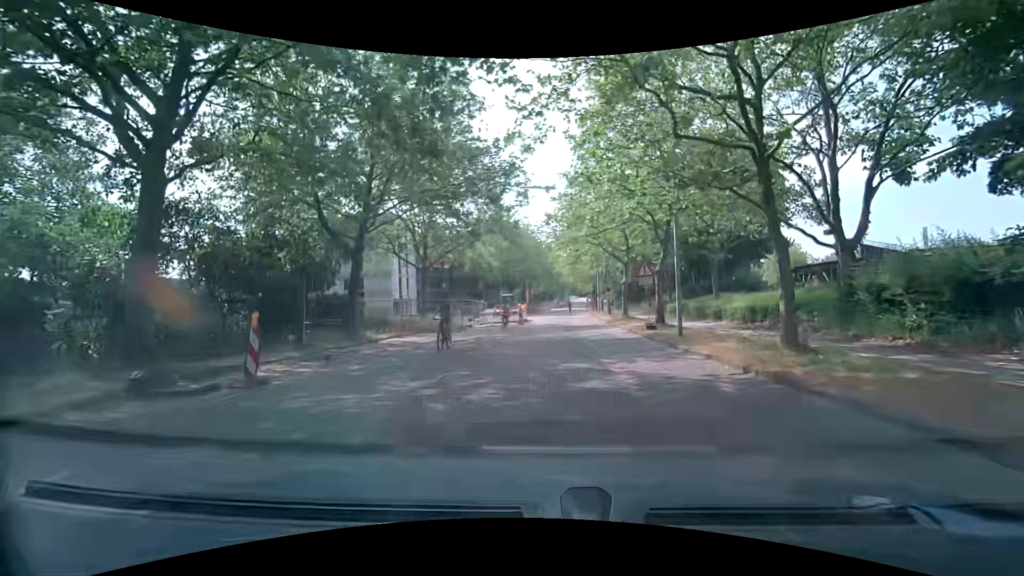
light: Day
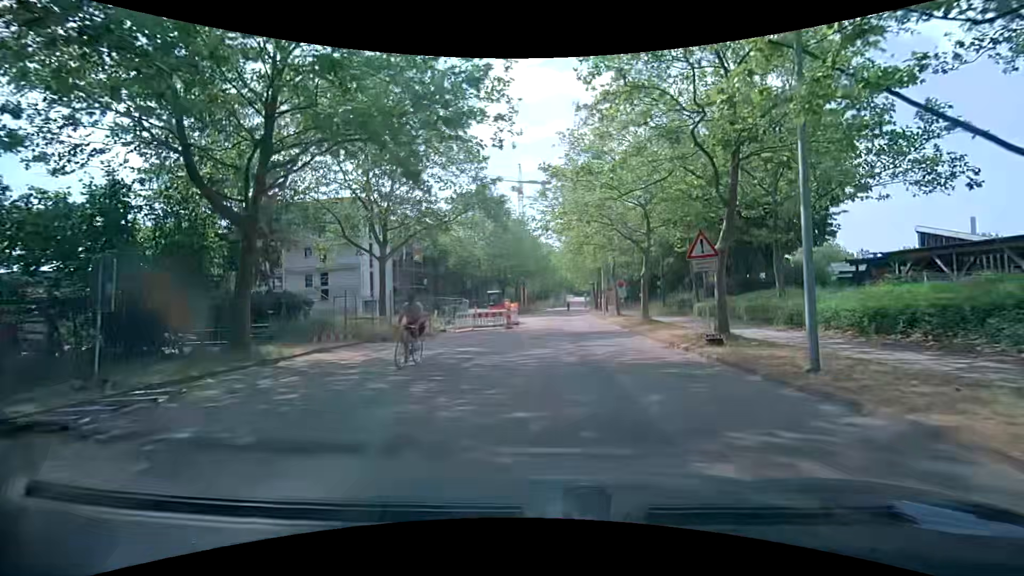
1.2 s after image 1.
(0.0, +8.1) m; +2°
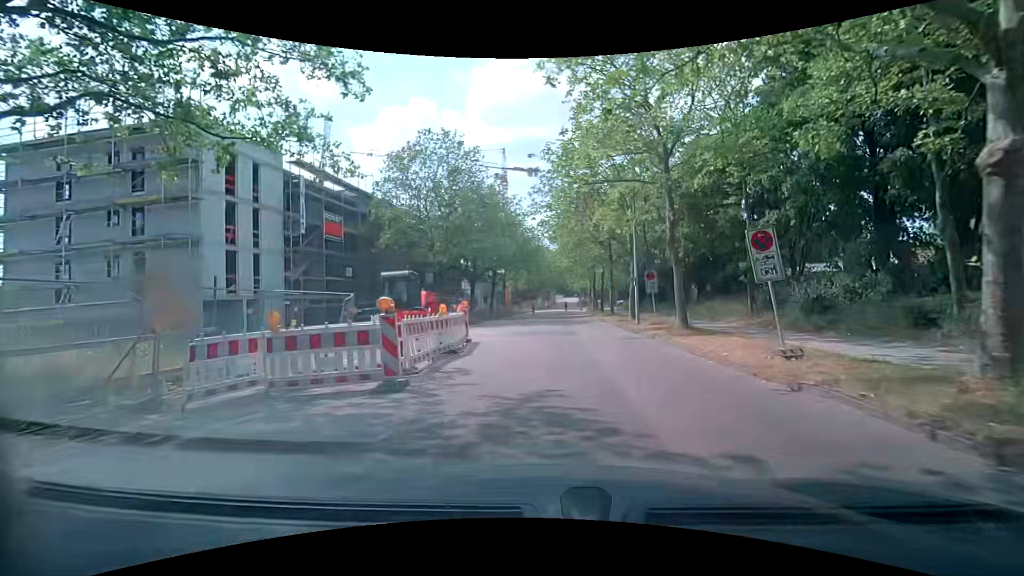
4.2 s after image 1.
(-0.3, +20.8) m; 0°
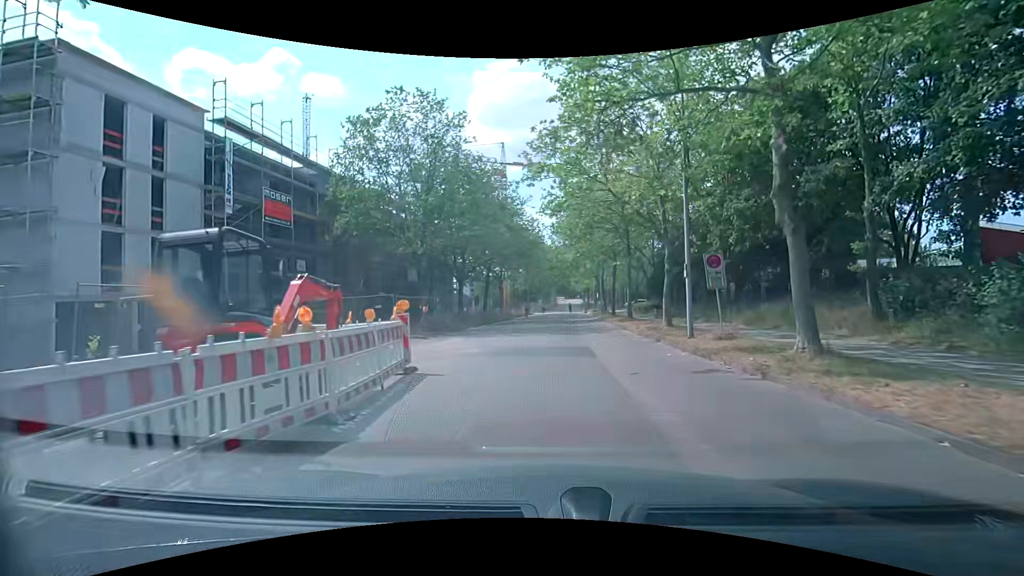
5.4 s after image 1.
(-0.1, +8.3) m; 0°
(0, +10) (0, +20) (0, +30) (0, +40) (+1, +50) (+1, +60) (+2, +70) (+2, +80) (+3, +90) (+4, +100) m
